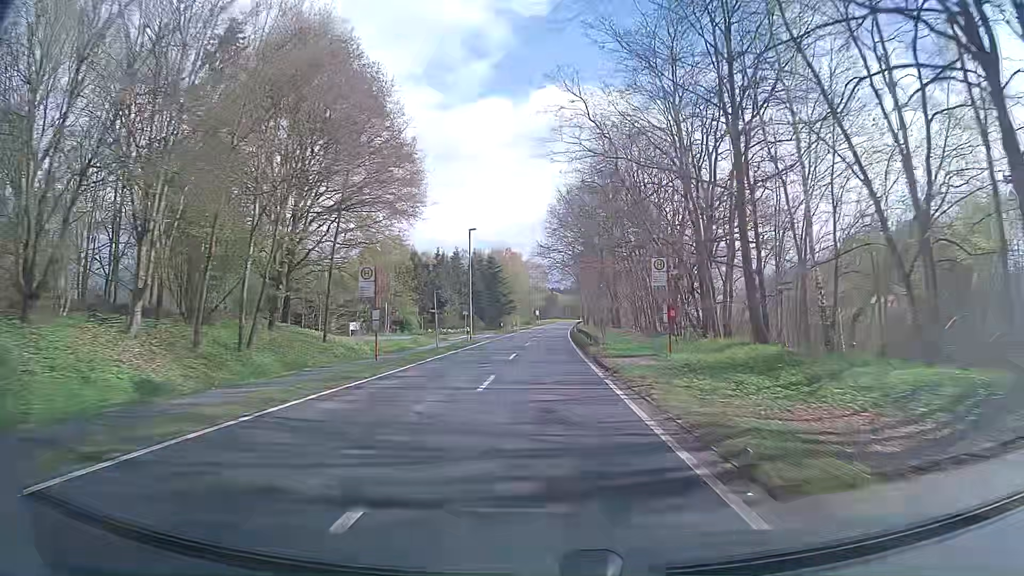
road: tertiary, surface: asphalt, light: Day
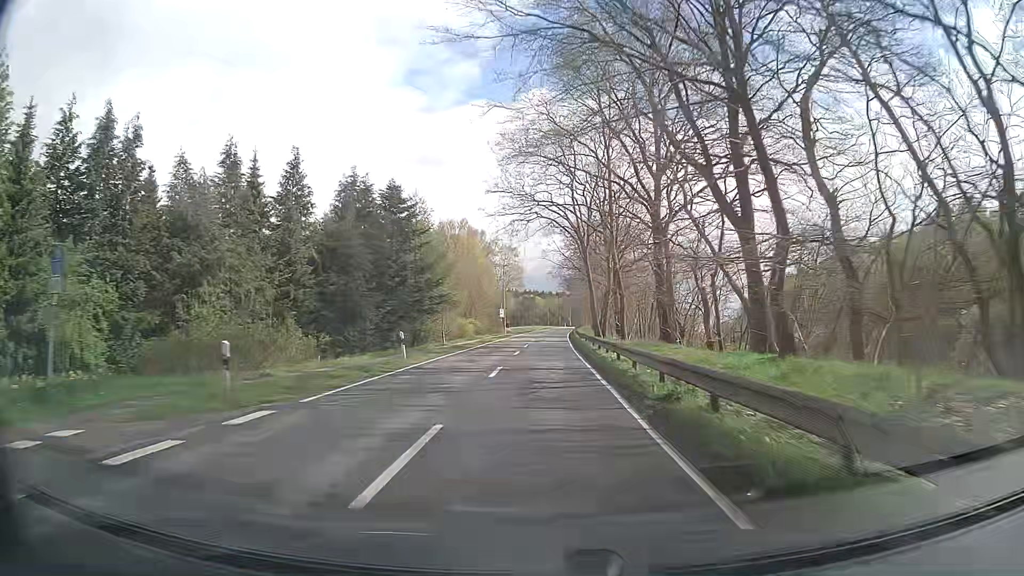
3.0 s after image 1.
(+0.7, +57.2) m; +1°
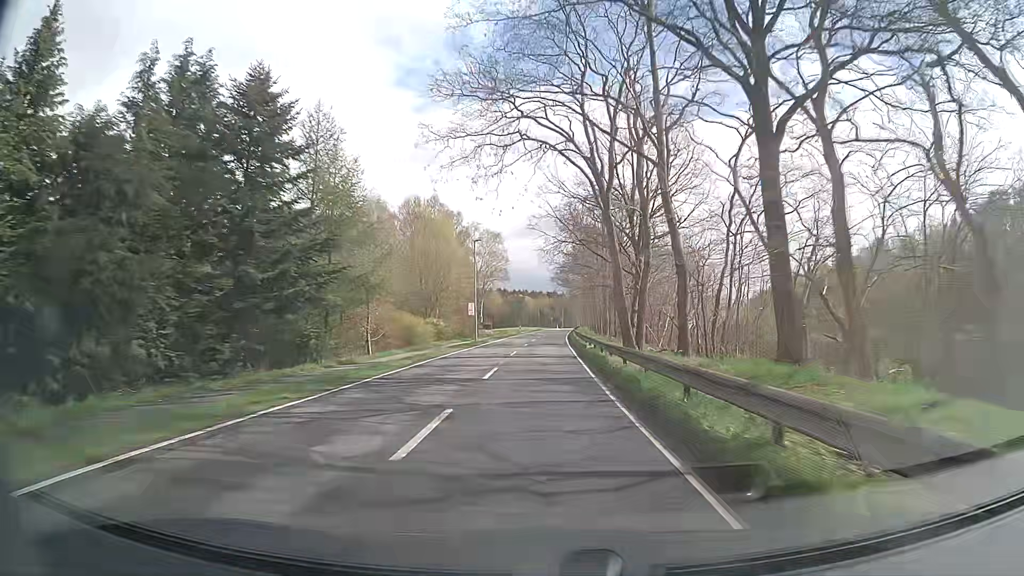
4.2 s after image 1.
(+0.3, +22.7) m; +2°
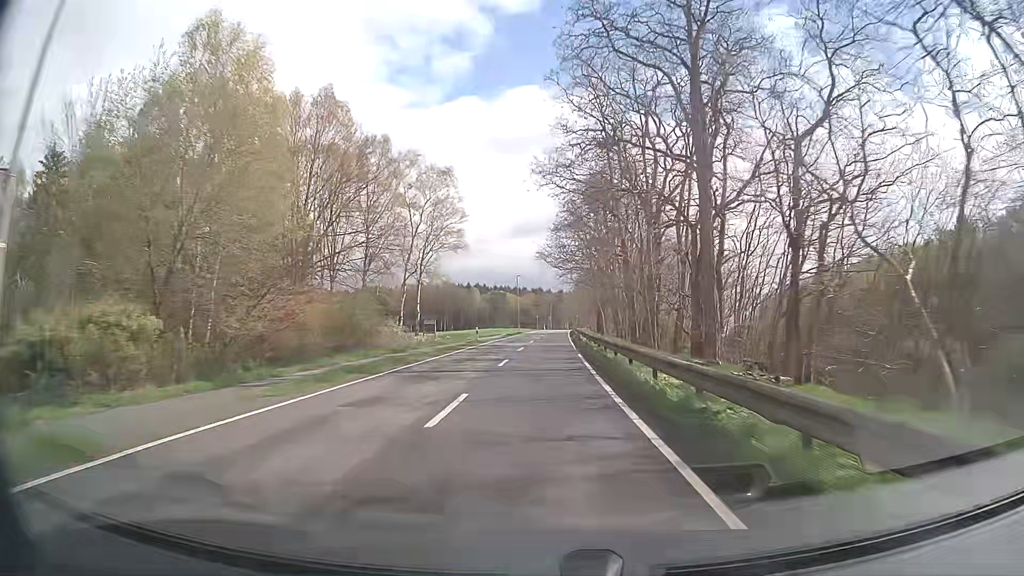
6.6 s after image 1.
(+0.2, +44.9) m; +1°
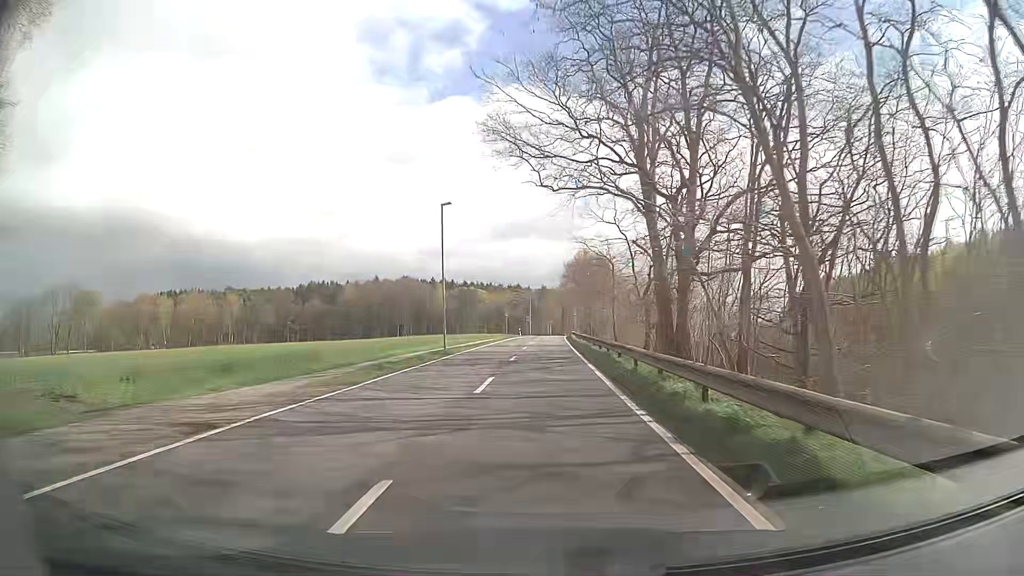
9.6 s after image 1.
(+0.7, +55.9) m; +1°
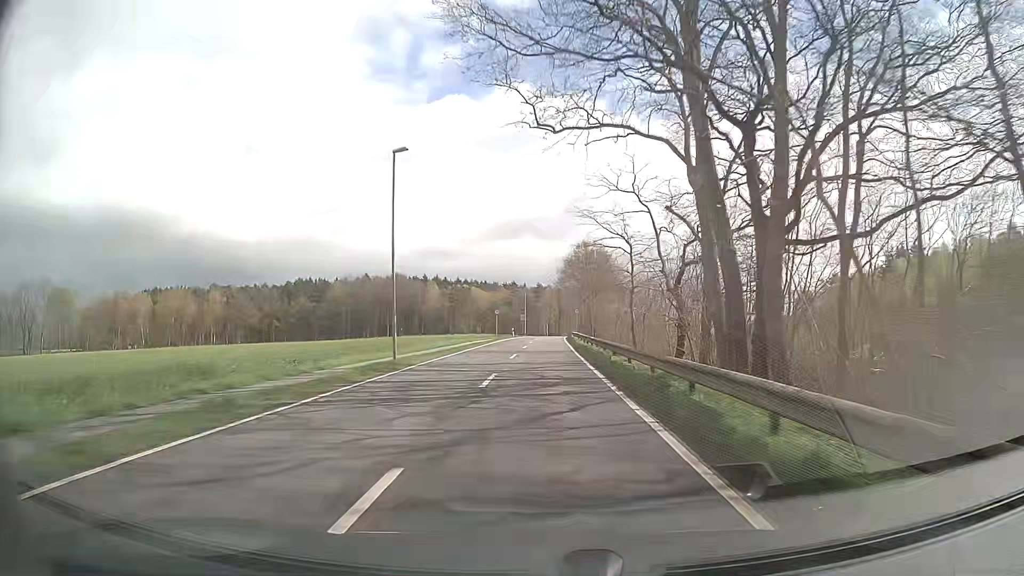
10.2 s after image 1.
(+0.1, +11.1) m; +1°
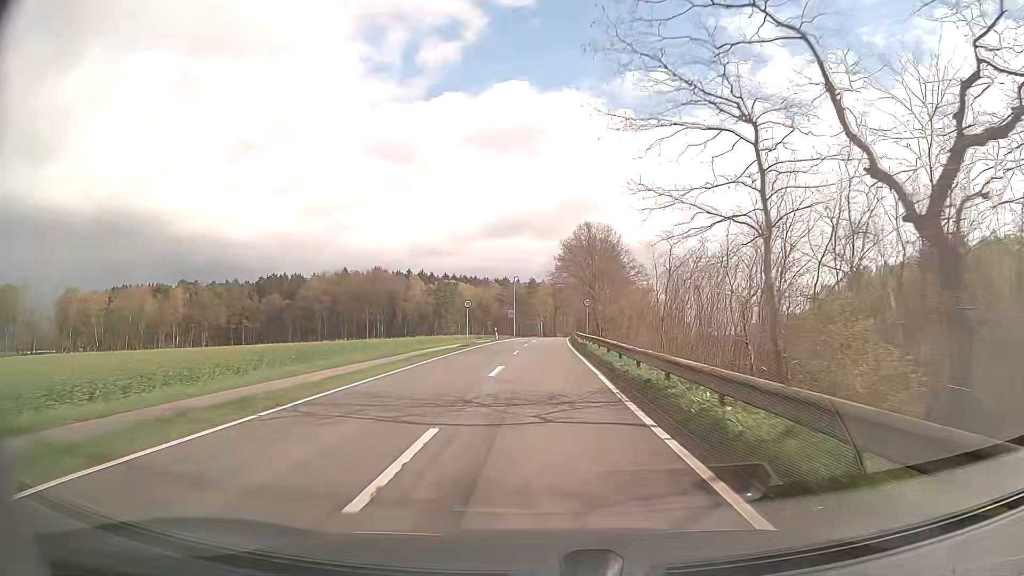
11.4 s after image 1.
(0.0, +22.2) m; 0°
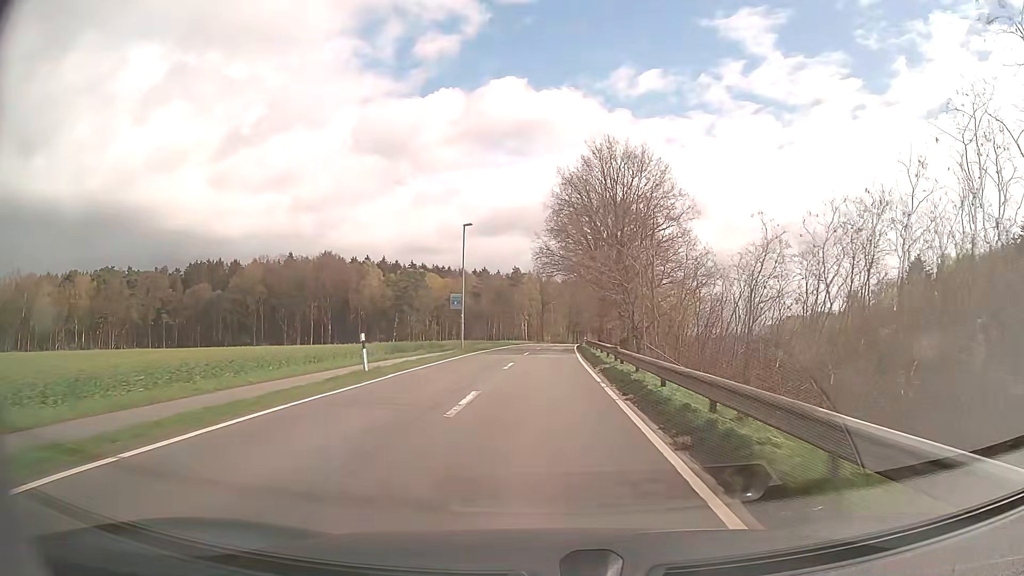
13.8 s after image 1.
(+0.4, +44.0) m; +1°
(0, +10) (0, +20) (0, +30) (+1, +40) (+1, +50) (+2, +60) (+2, +70) (+3, +80) (+4, +90) (+5, +100) m
